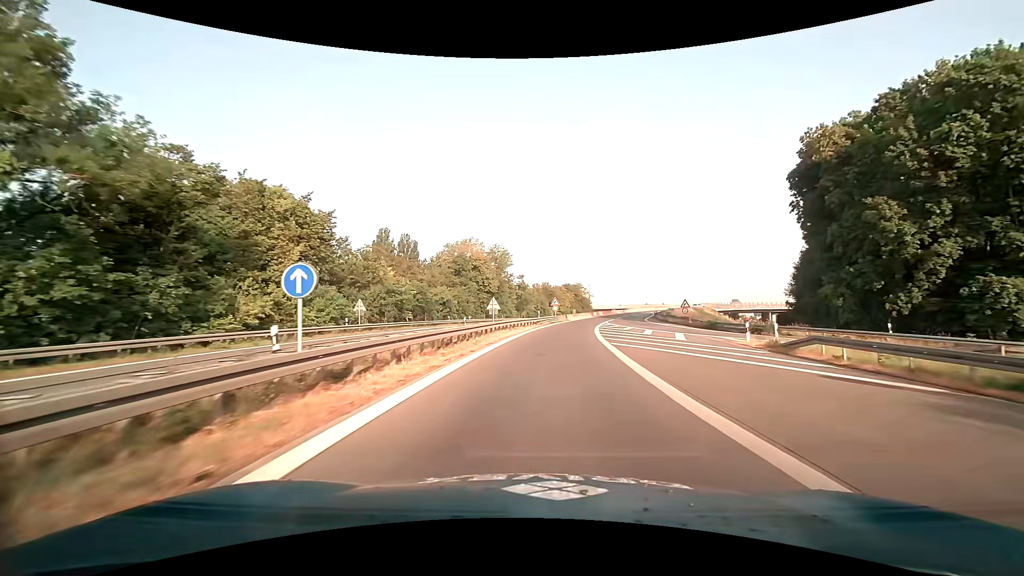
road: motorway_link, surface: asphalt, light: Day
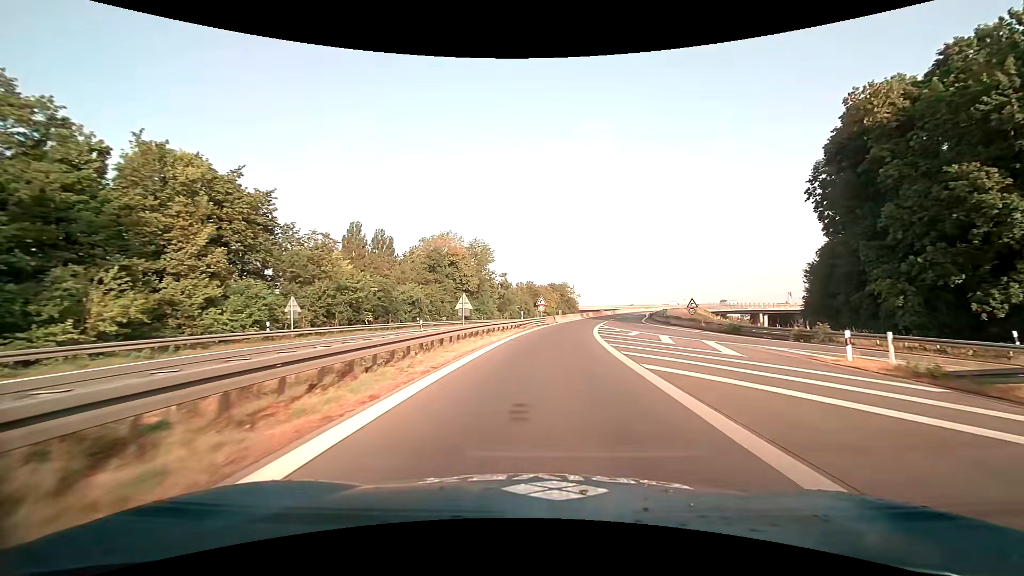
(+0.2, +9.2) m; +2°
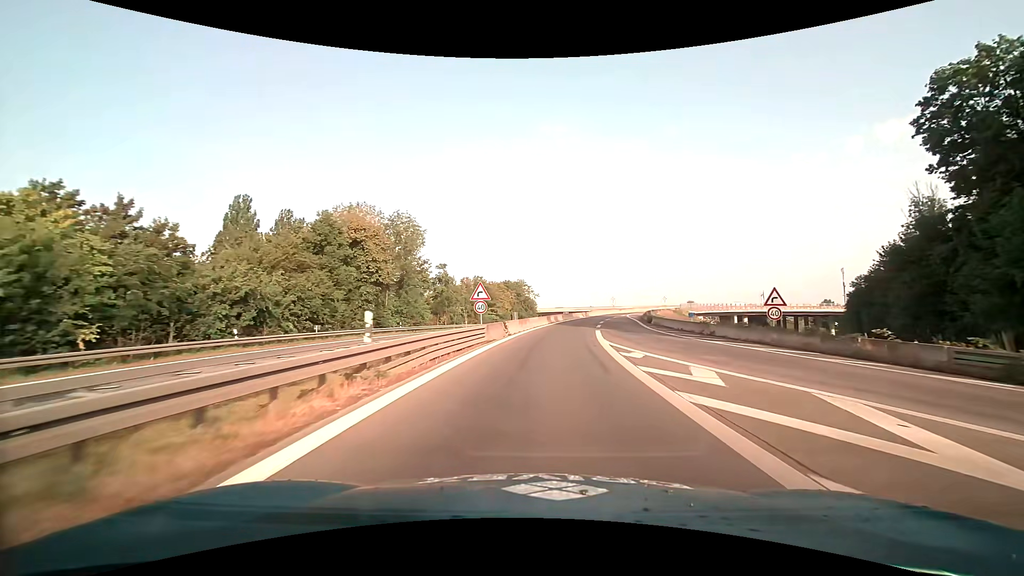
(+1.3, +27.4) m; +5°
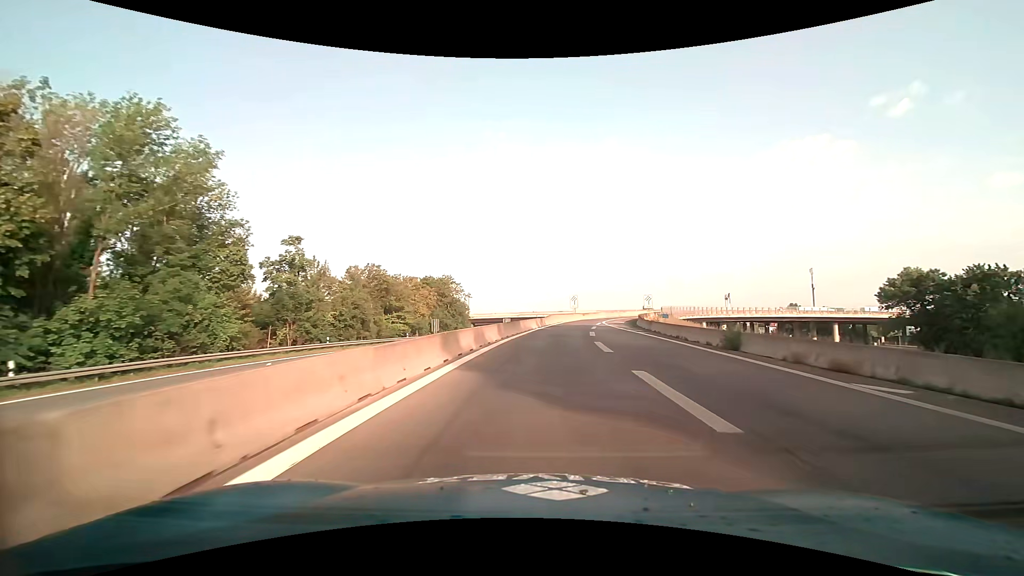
(+2.0, +36.2) m; +7°
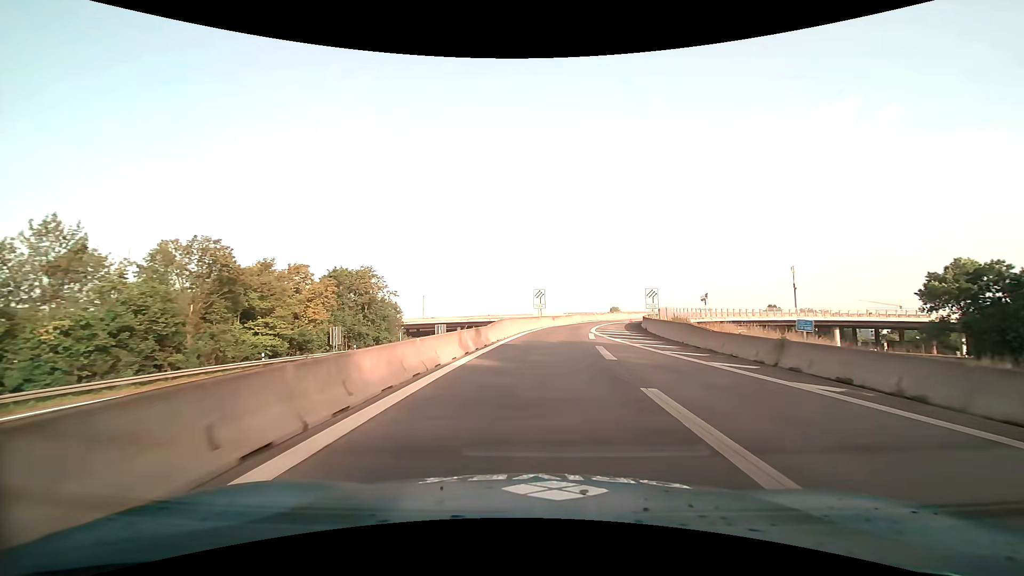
(+1.1, +27.0) m; +5°
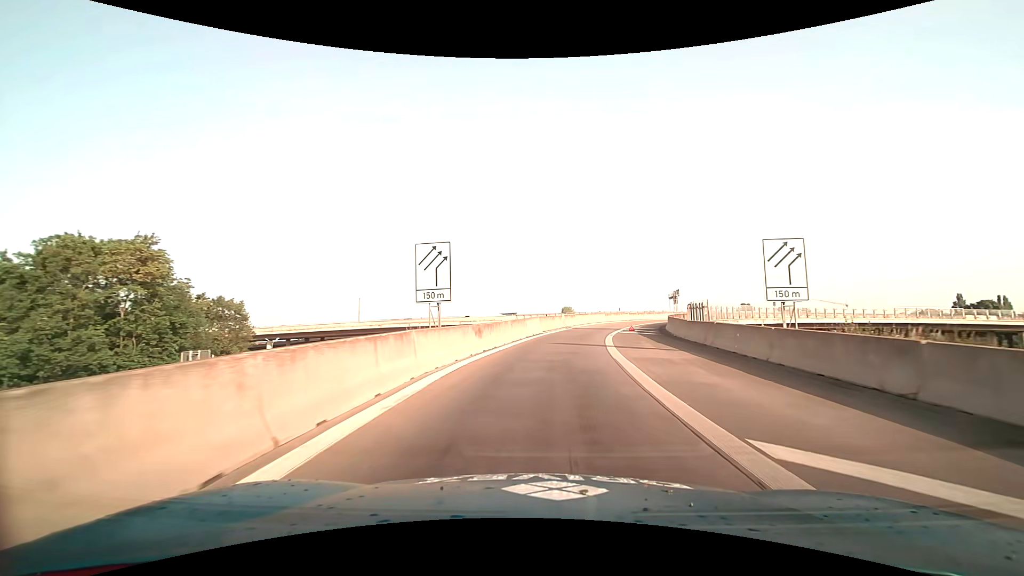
(+2.0, +34.5) m; +7°
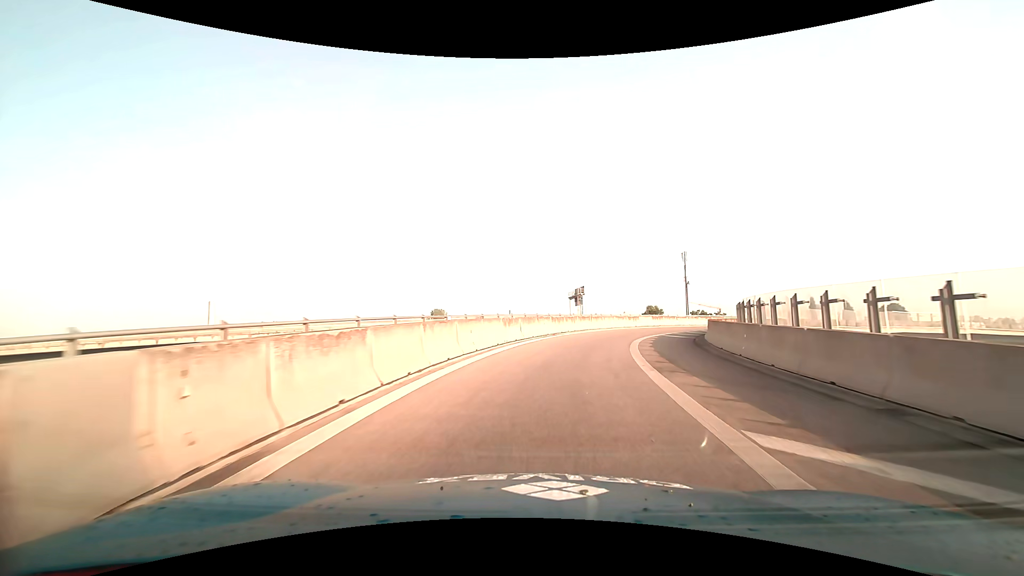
(+4.3, +39.0) m; +14°
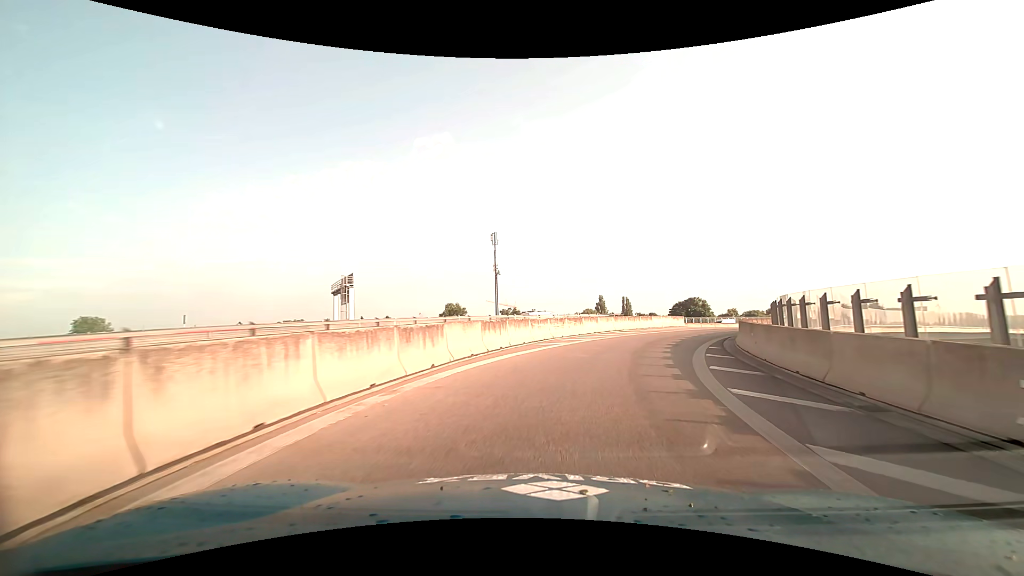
(+6.5, +35.5) m; +23°
